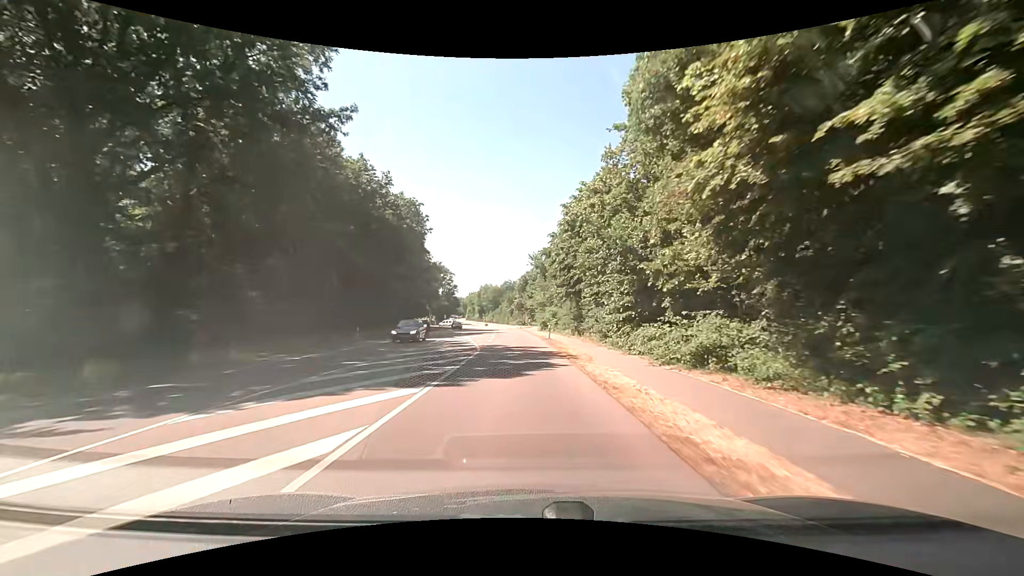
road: secondary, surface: asphalt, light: Day
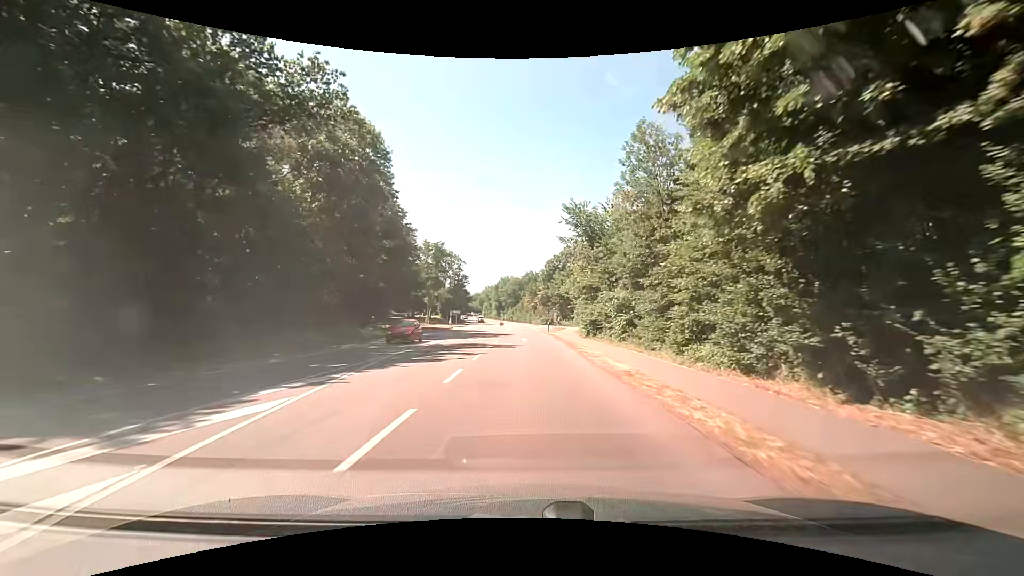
(-0.8, +34.8) m; -3°
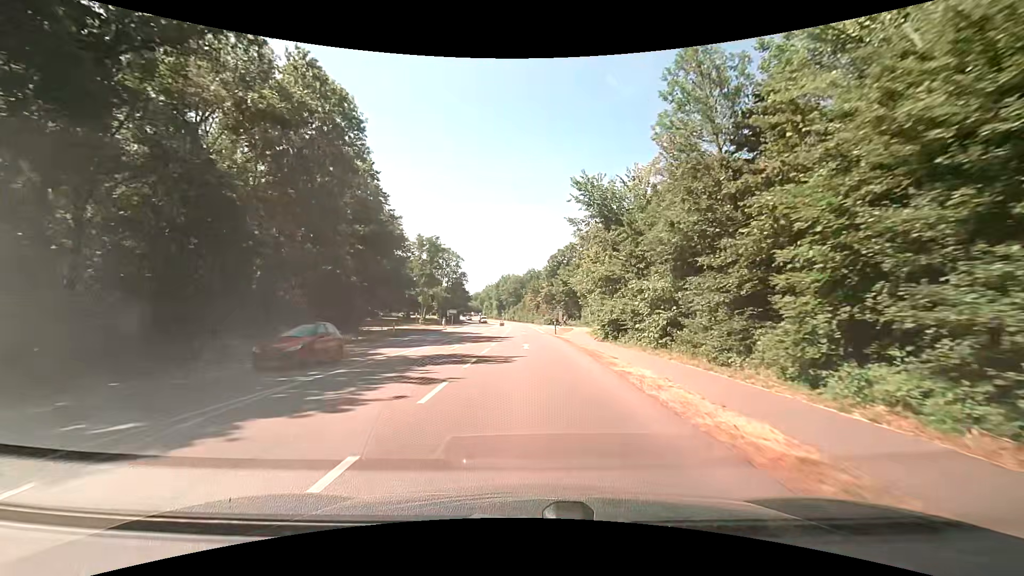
(0.0, +8.5) m; 0°
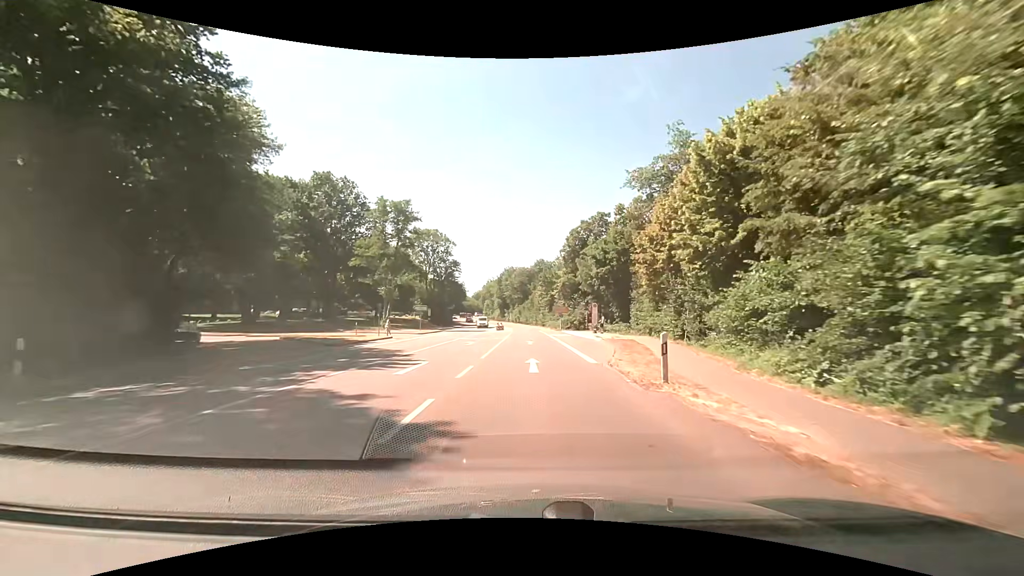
(-0.2, +32.6) m; -1°
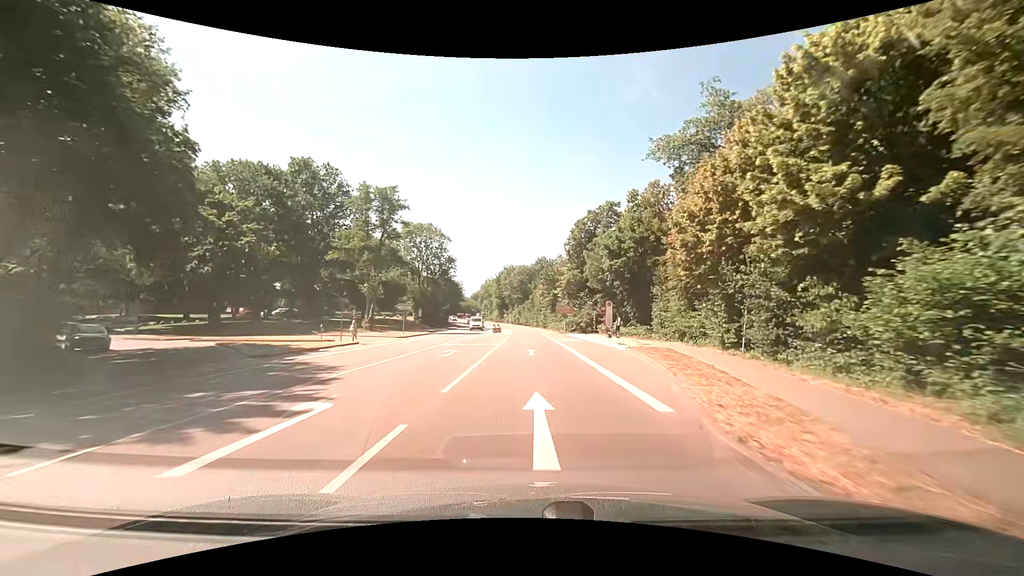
(-0.1, +8.0) m; 0°
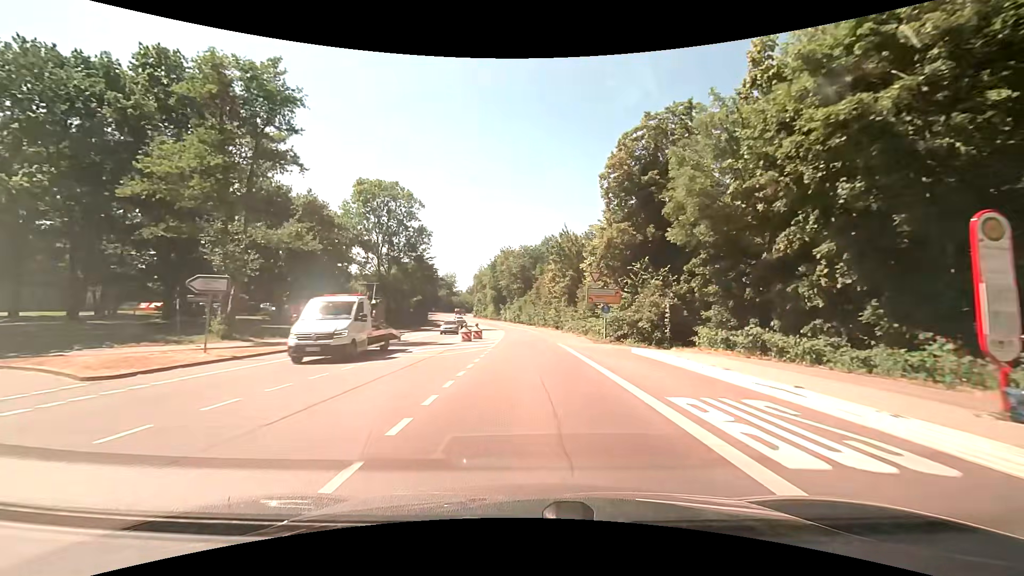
(-0.1, +31.3) m; -1°
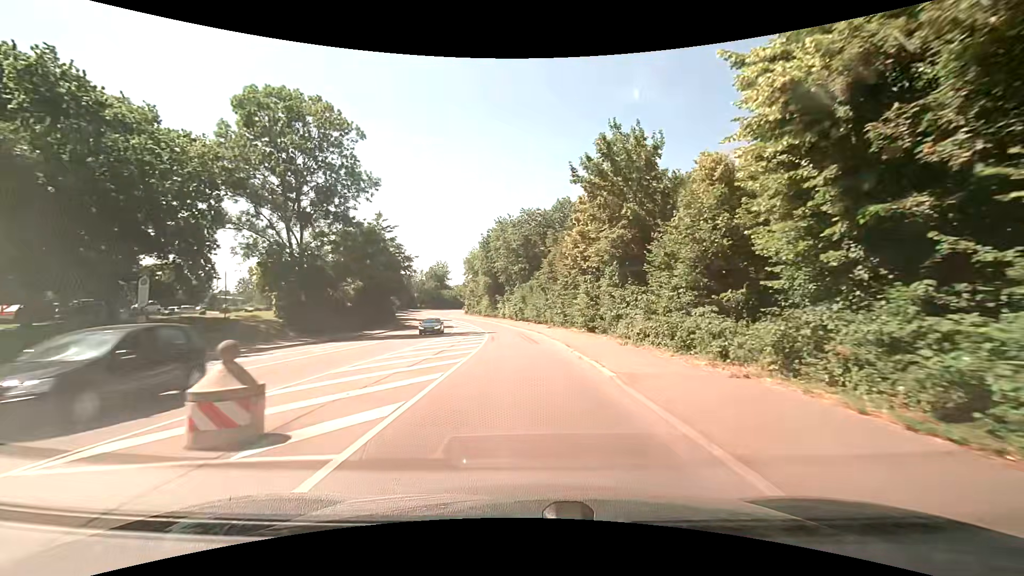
(+0.2, +30.2) m; 0°
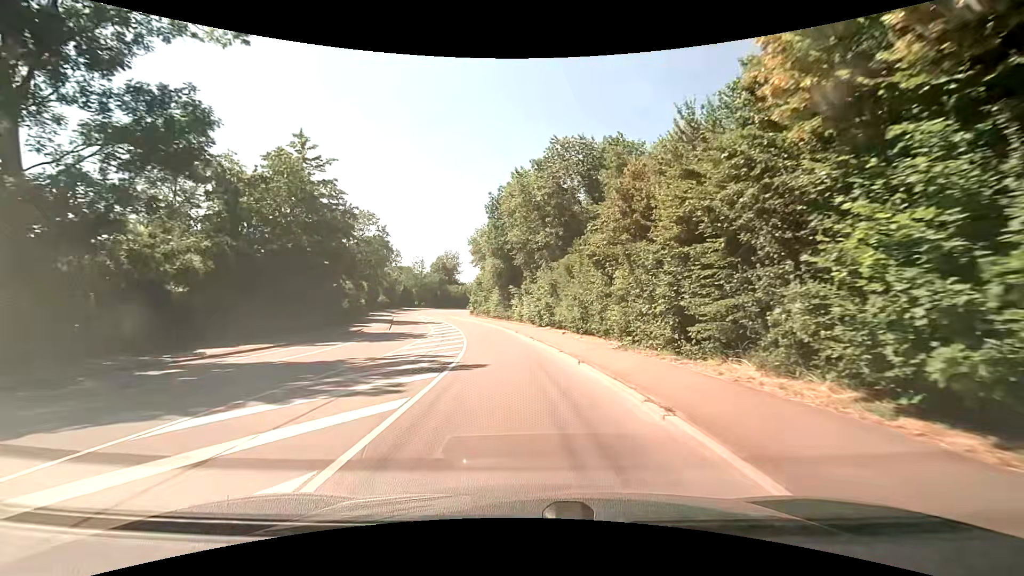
(-1.1, +27.9) m; -3°
(0, +10) (-1, +20) (-2, +30) (-4, +40) (-6, +49) (-9, +59) (-12, +69) (-14, +78) (-15, +88) (-14, +98) m
